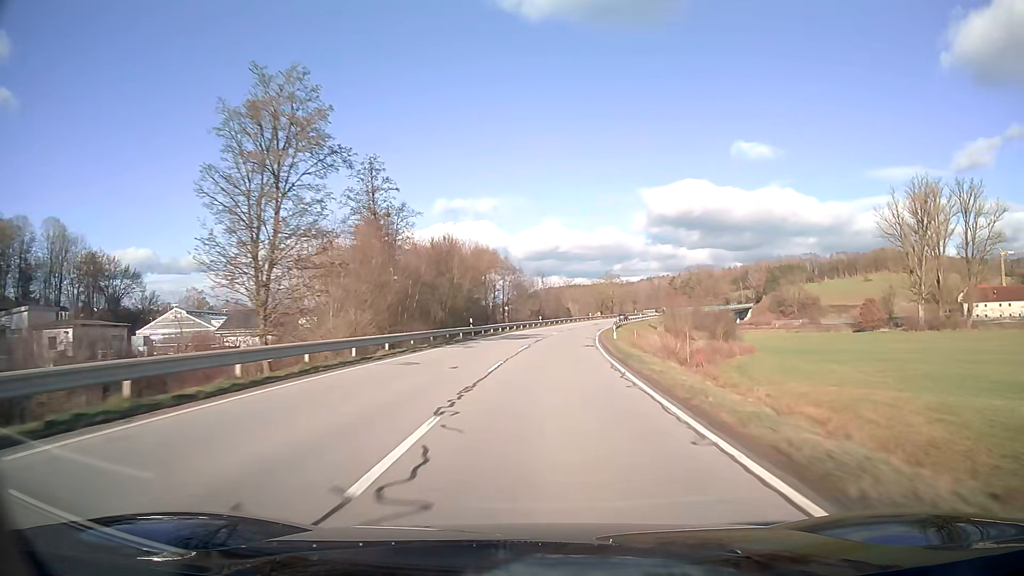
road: secondary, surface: asphalt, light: Day
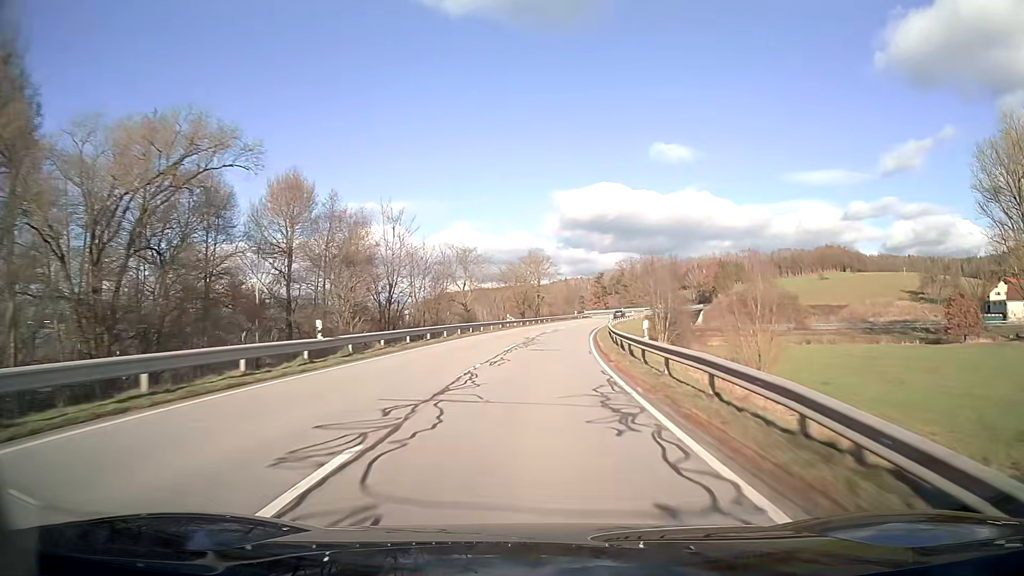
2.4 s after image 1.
(+4.3, +62.4) m; +8°
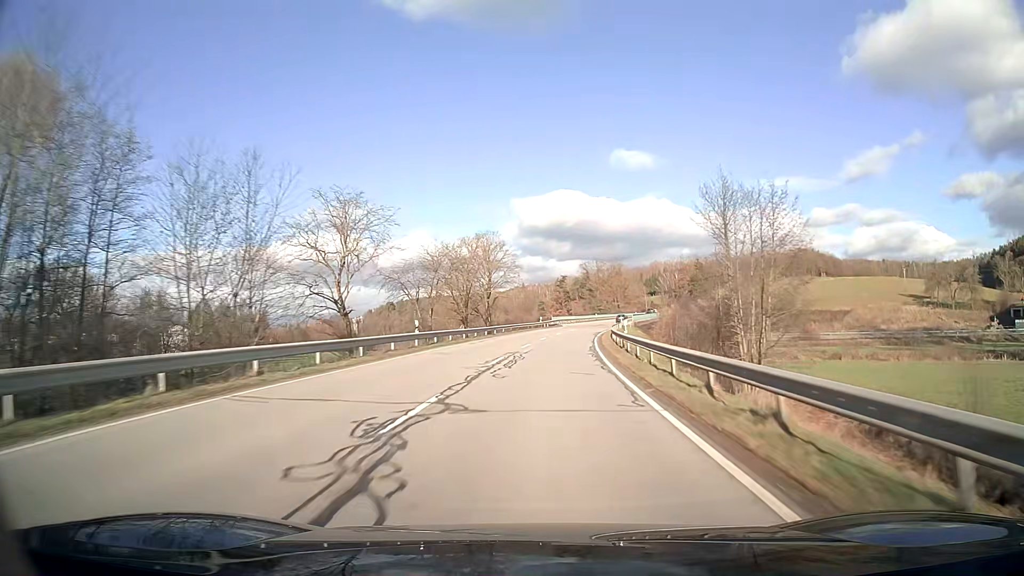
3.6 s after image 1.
(+1.0, +31.4) m; +4°
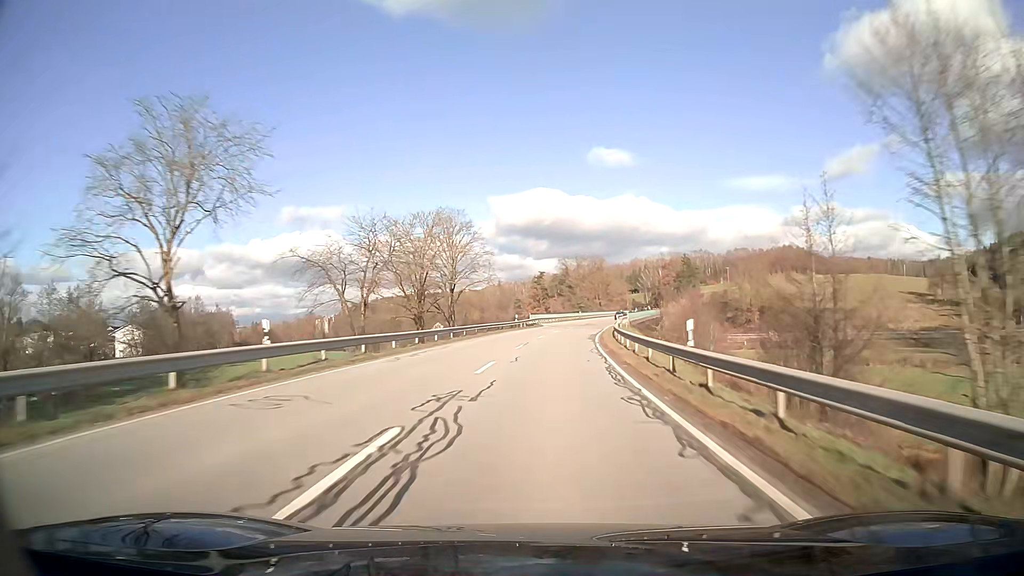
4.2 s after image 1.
(+0.3, +15.7) m; +2°
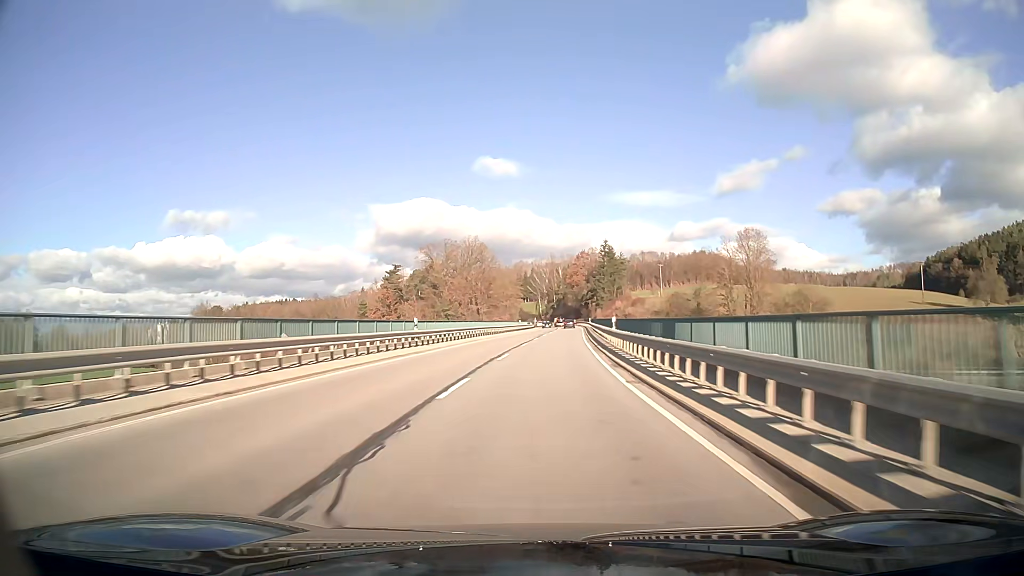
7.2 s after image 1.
(+7.2, +78.1) m; +10°
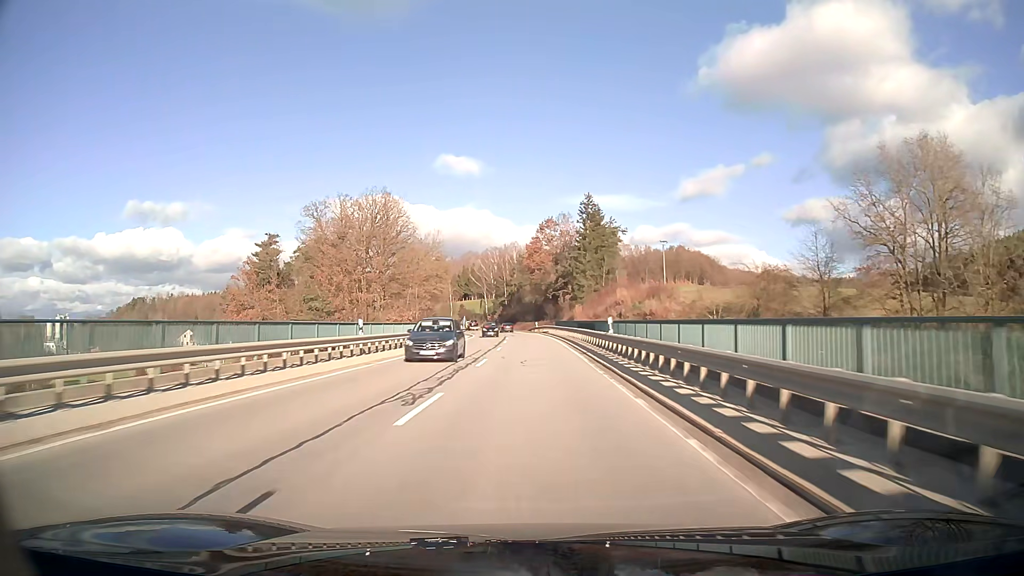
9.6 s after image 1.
(+2.5, +62.9) m; +3°
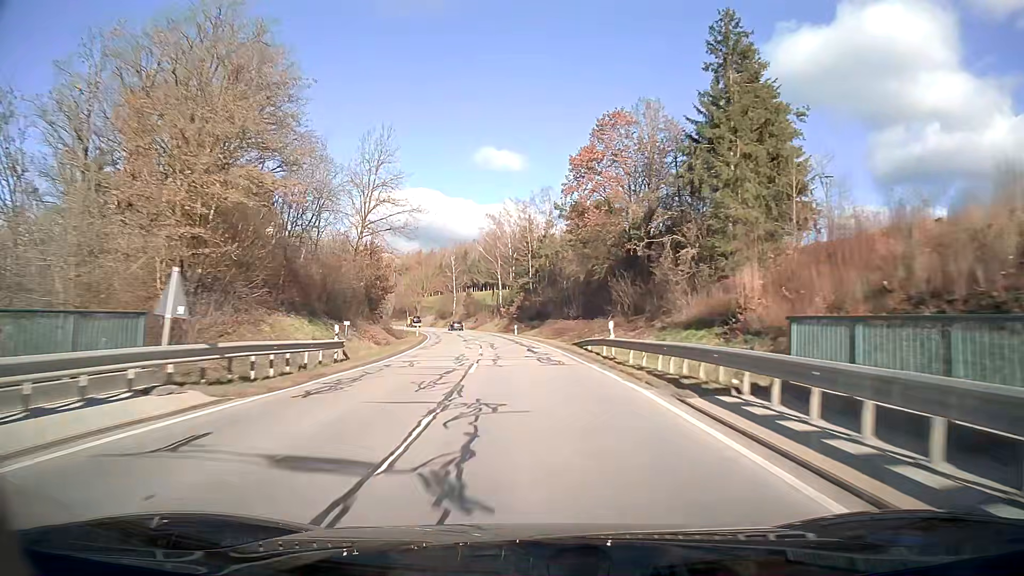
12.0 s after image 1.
(-1.4, +63.1) m; -3°
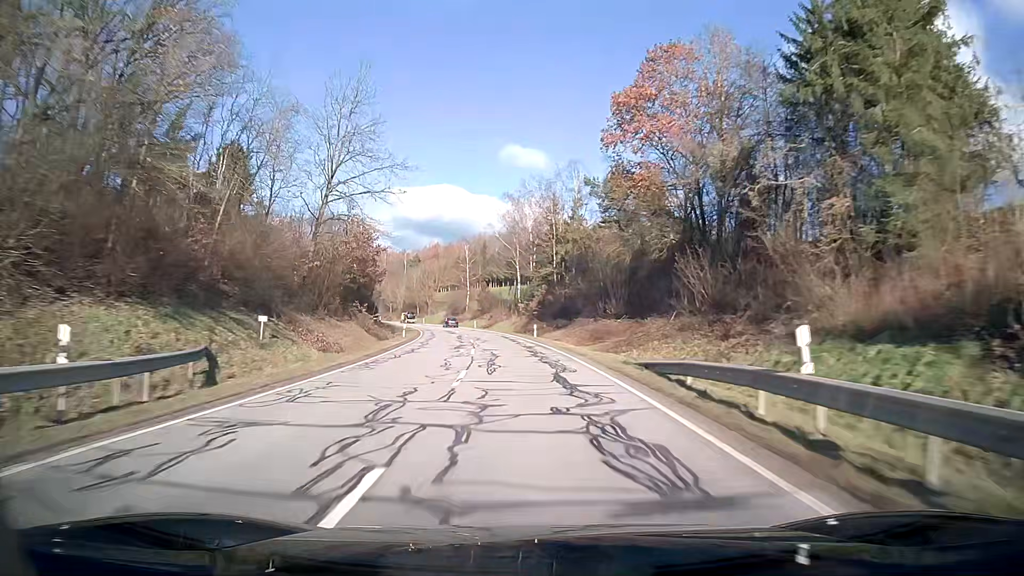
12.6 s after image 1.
(-0.3, +15.8) m; -2°
